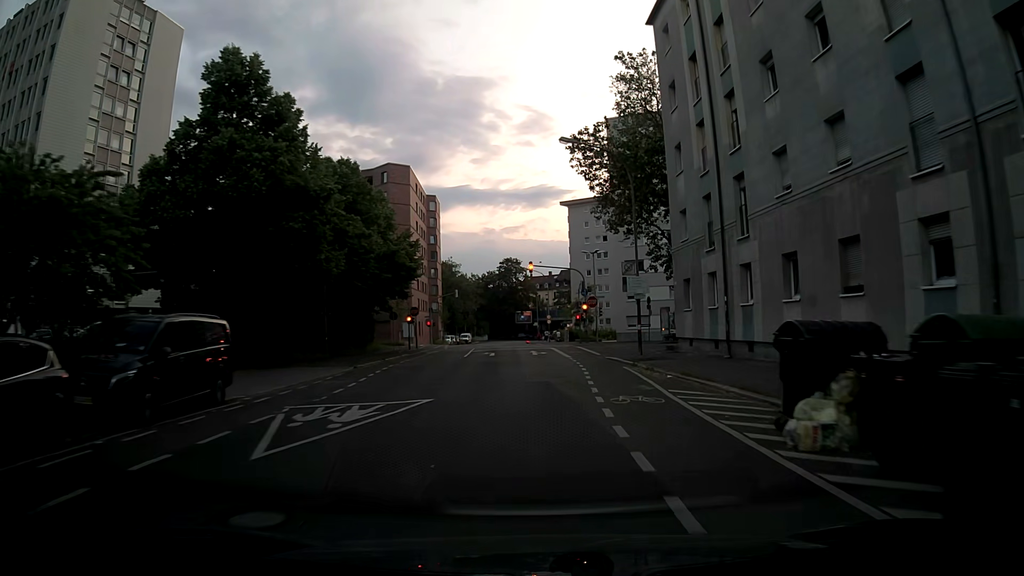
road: tertiary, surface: asphalt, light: Sunrise
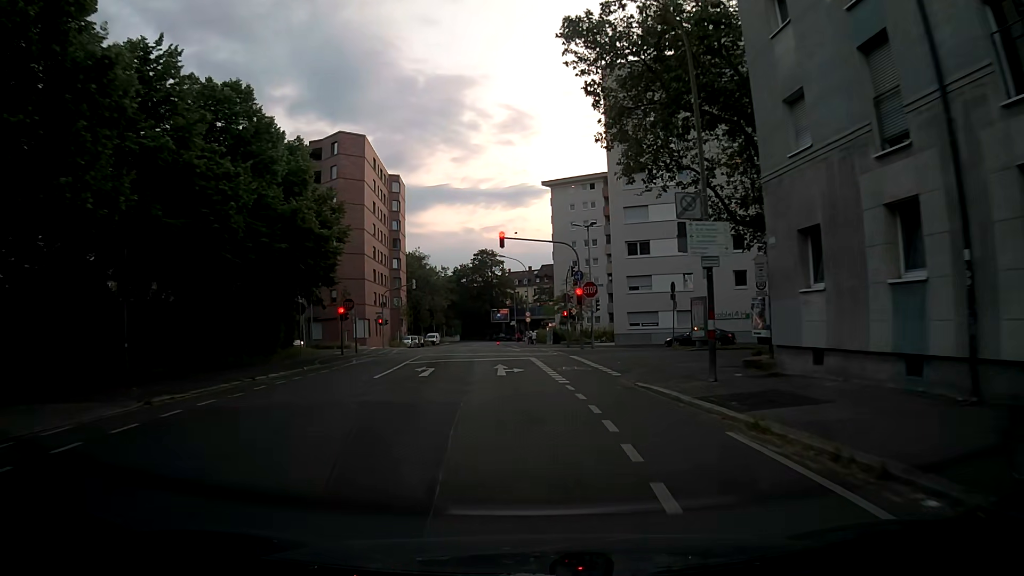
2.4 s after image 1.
(+0.4, +15.4) m; +2°
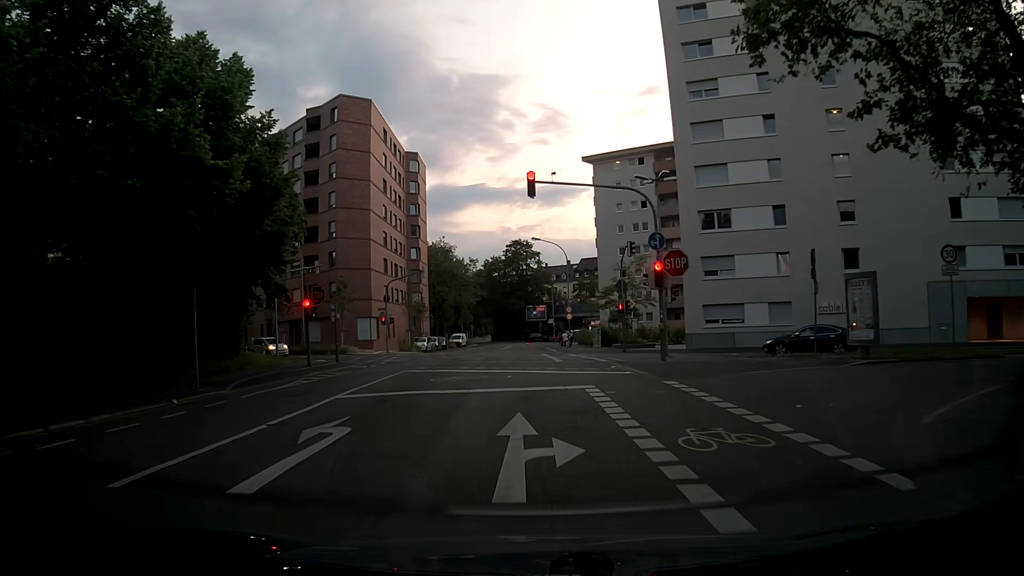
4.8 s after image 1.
(-0.3, +13.6) m; -2°
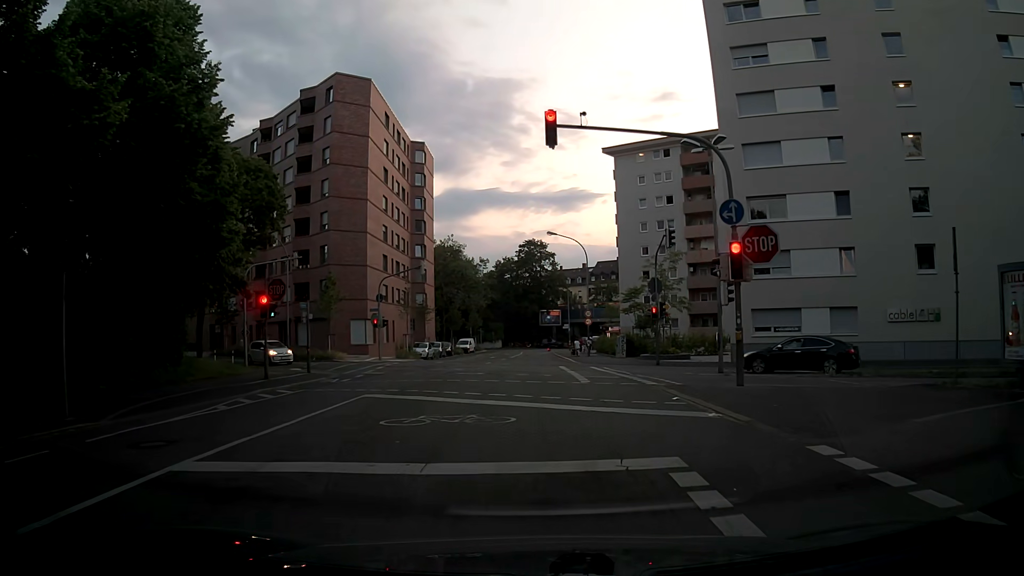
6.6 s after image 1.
(-0.2, +6.7) m; -4°
